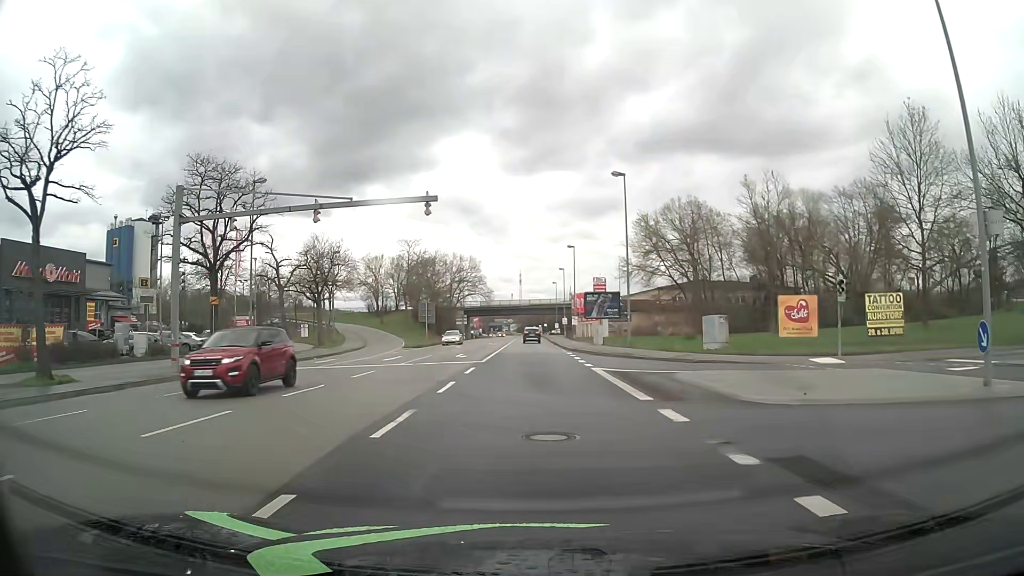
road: primary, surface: asphalt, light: Day
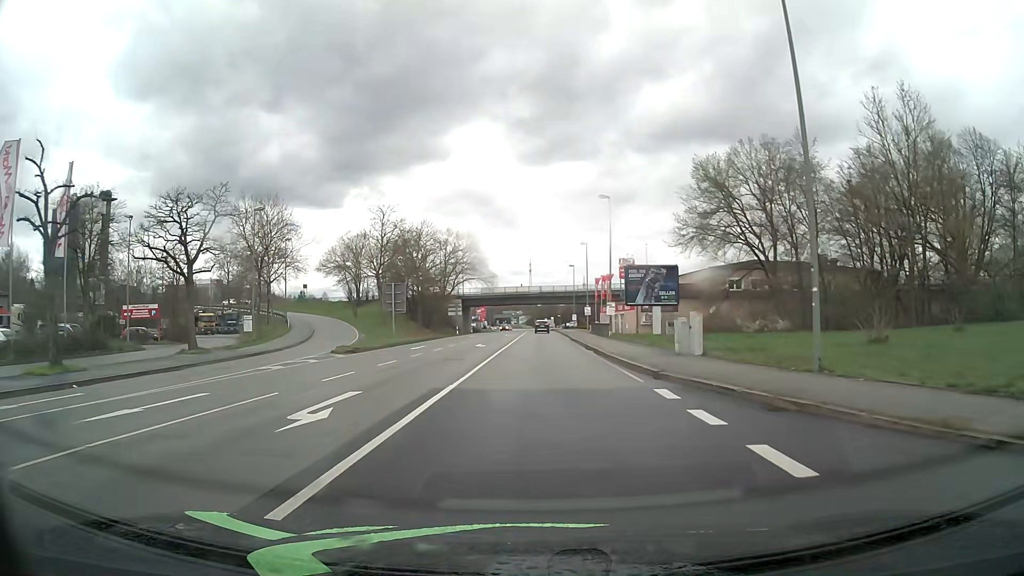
(-0.1, +25.5) m; 0°
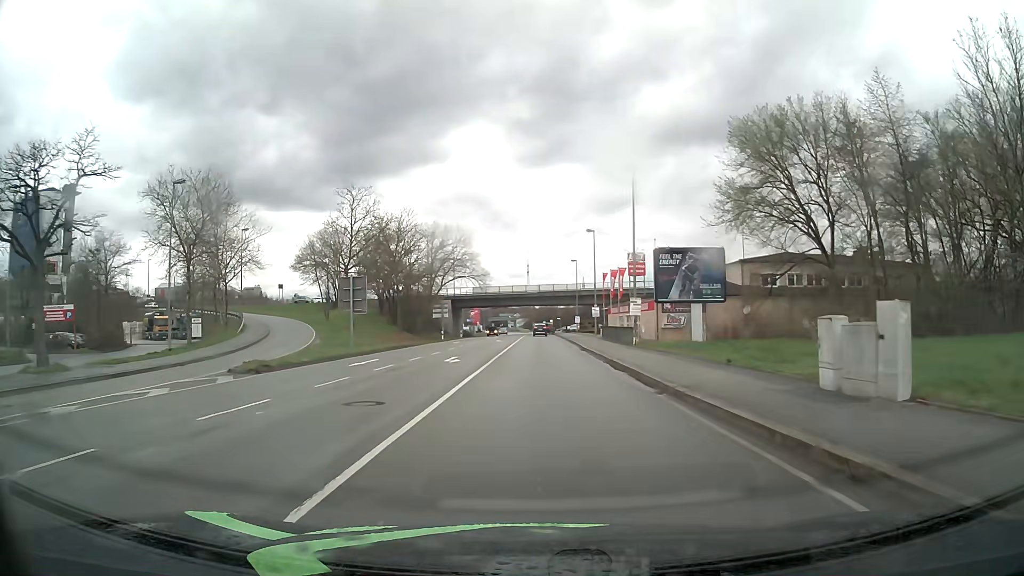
(0.0, +12.7) m; 0°
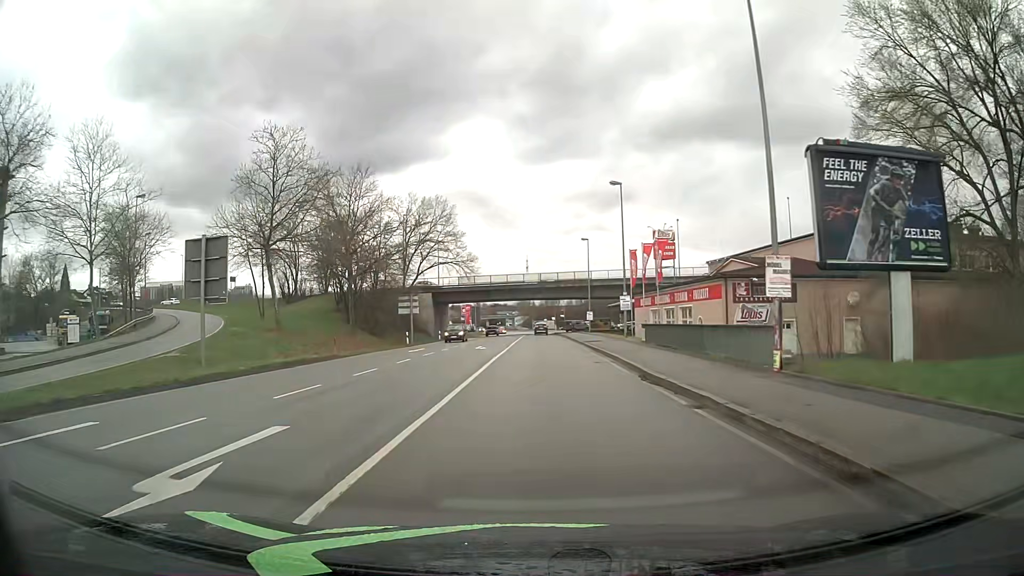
(0.0, +21.2) m; 0°
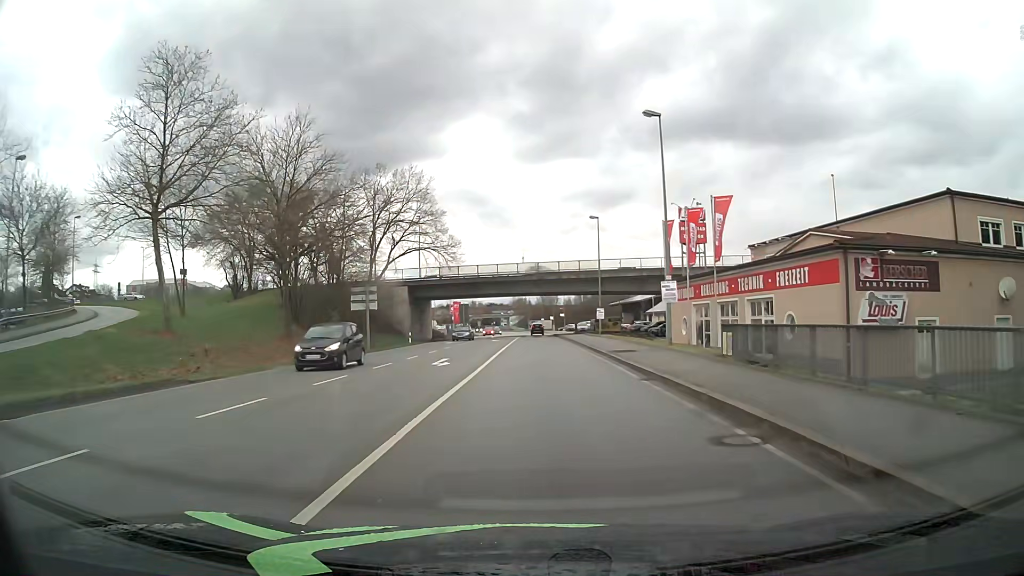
(+0.1, +15.4) m; 0°
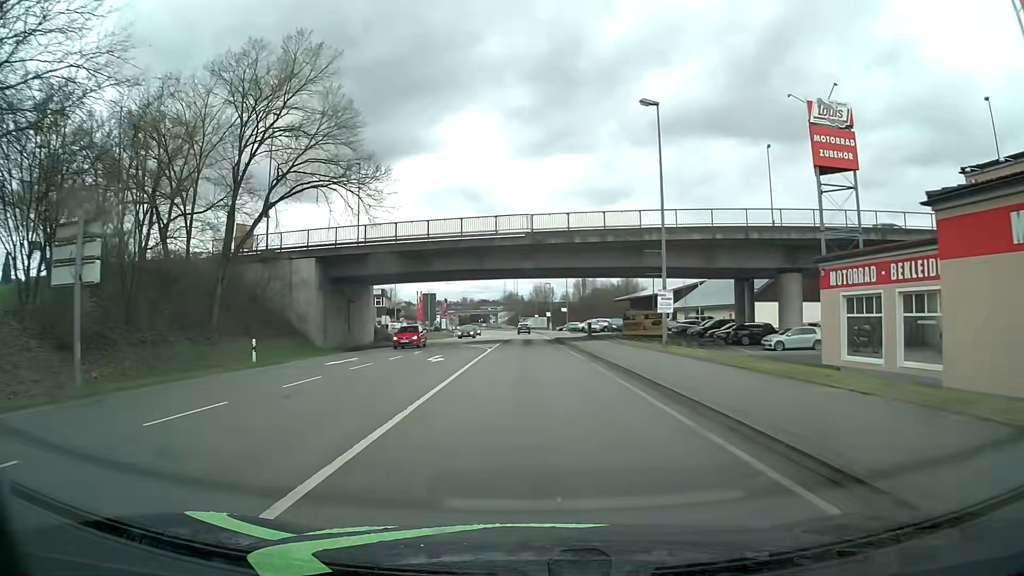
(+0.2, +31.1) m; +1°
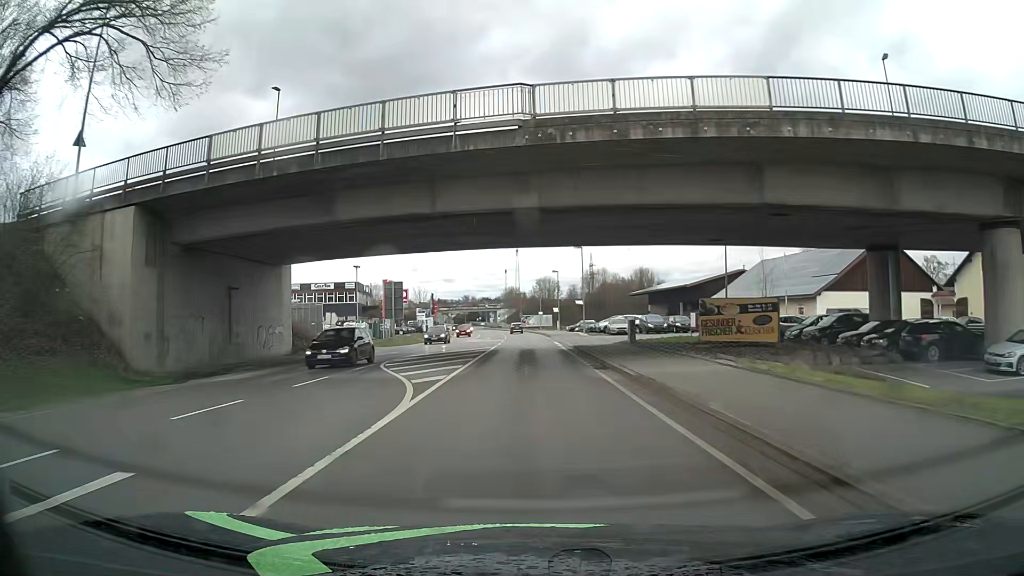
(-0.1, +23.0) m; 0°
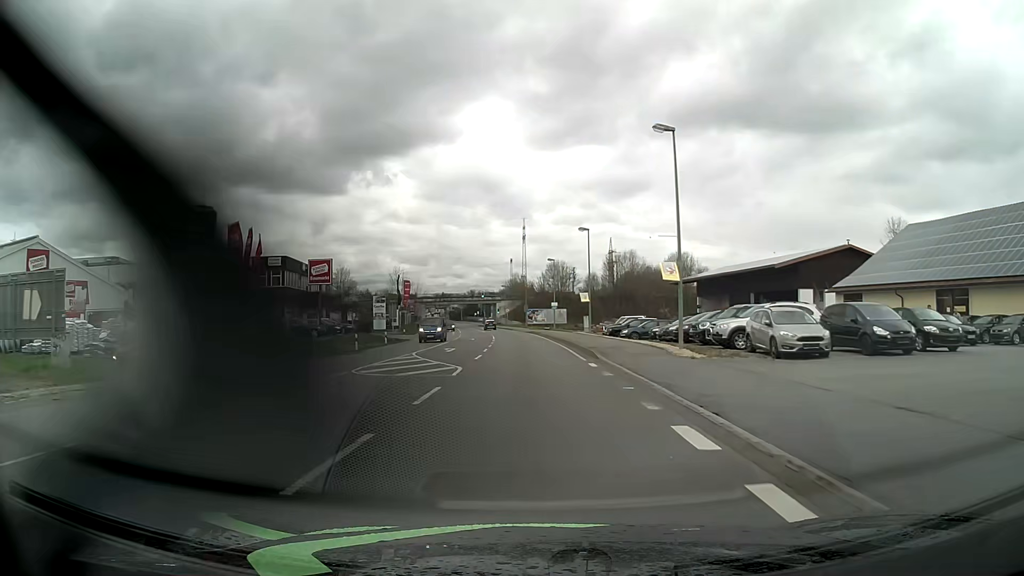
(0.0, +38.3) m; -1°
(0, +10) (0, +20) (0, +30) (0, +40) (-1, +50) (-1, +60) (-2, +70) (-3, +80) (-4, +90) (-5, +100) m
